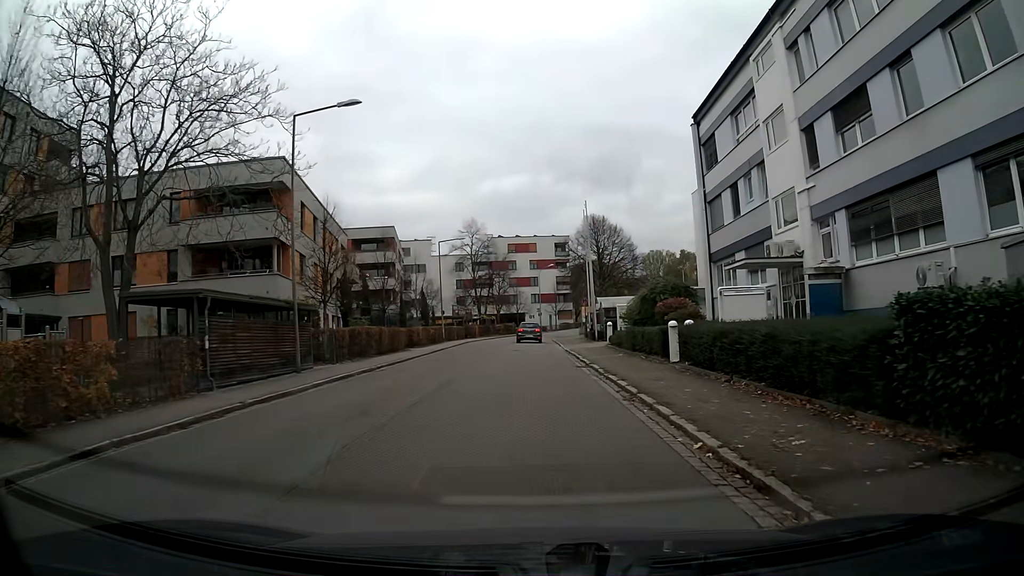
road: residential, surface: asphalt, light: Day
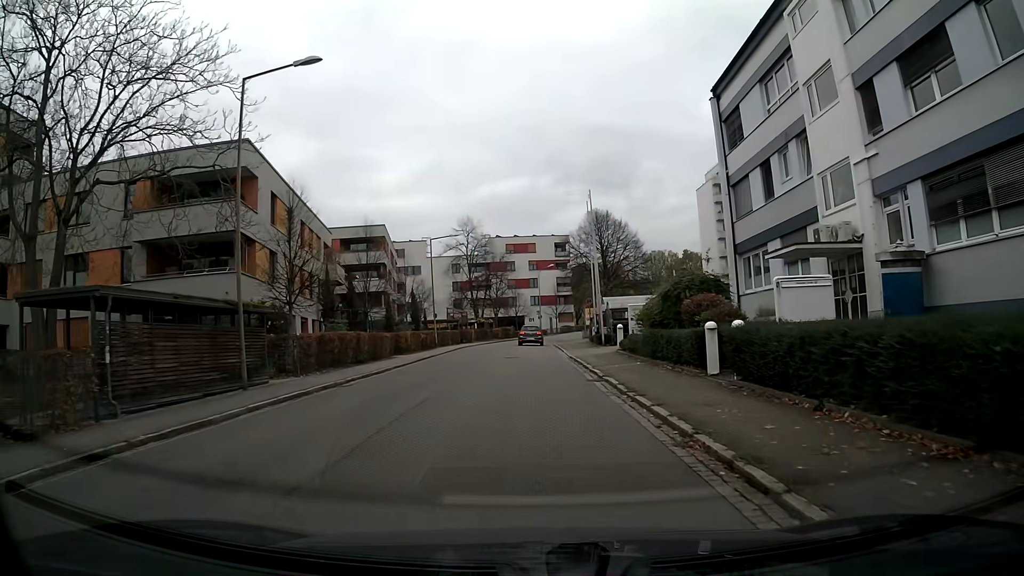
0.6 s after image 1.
(0.0, +4.4) m; 0°
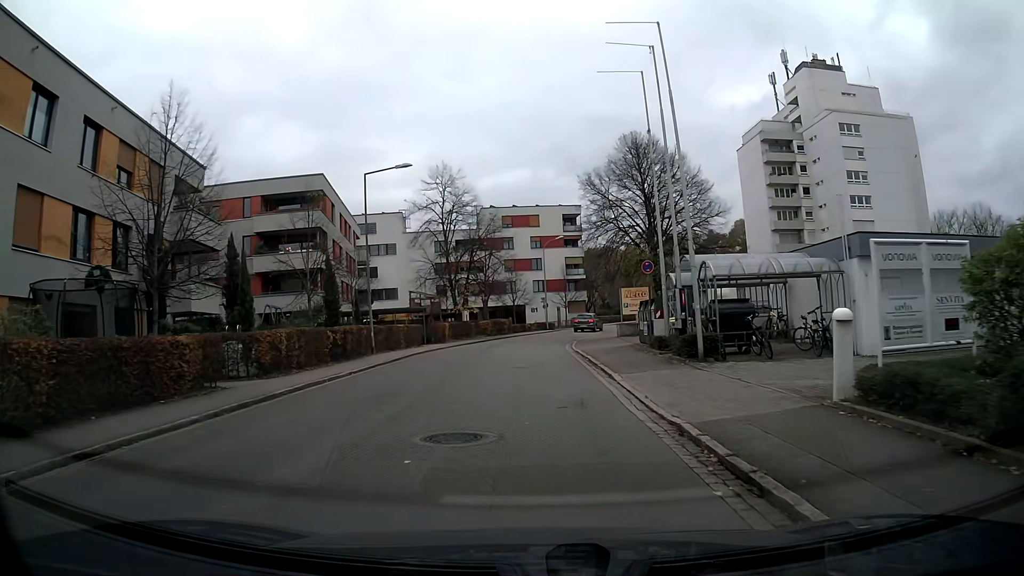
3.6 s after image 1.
(0.0, +22.4) m; -1°
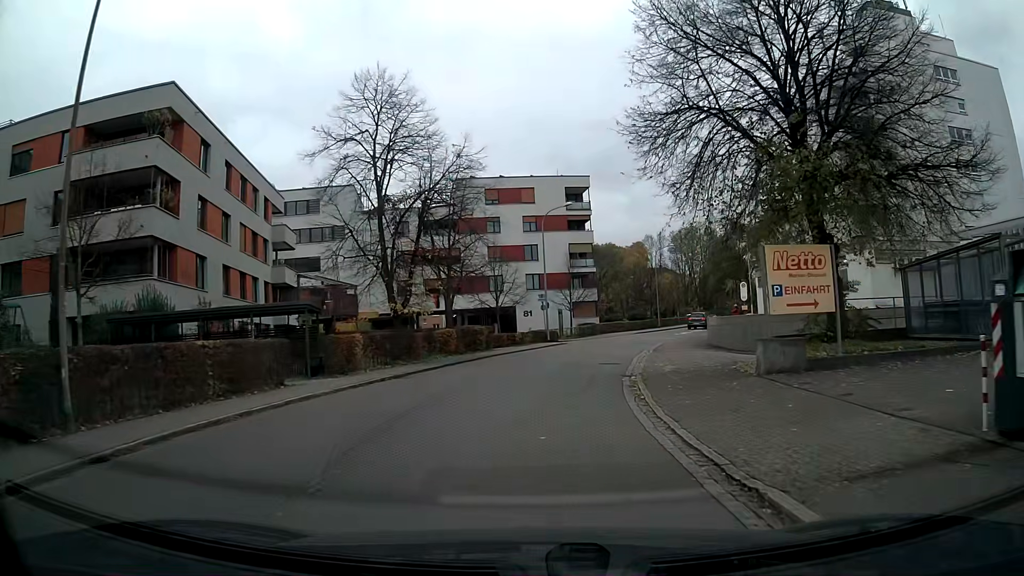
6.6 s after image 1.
(0.0, +22.5) m; +1°
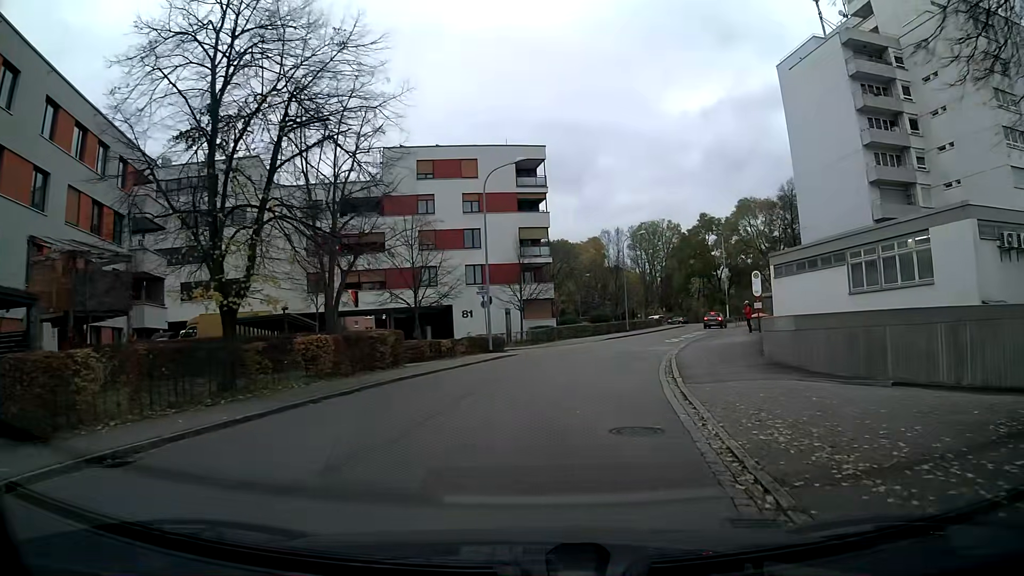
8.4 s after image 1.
(+0.5, +13.1) m; +5°
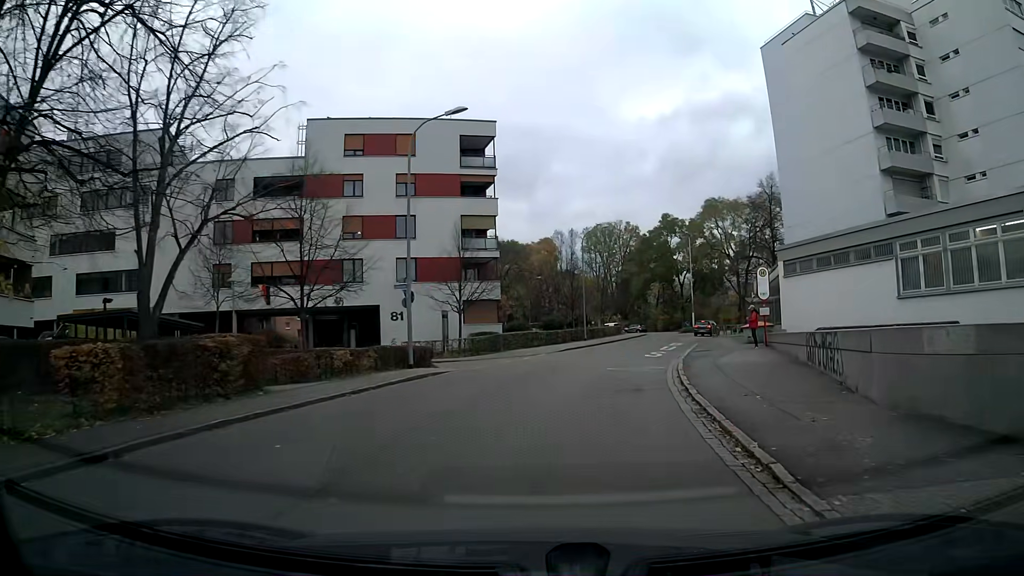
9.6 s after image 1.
(+0.4, +8.6) m; +5°
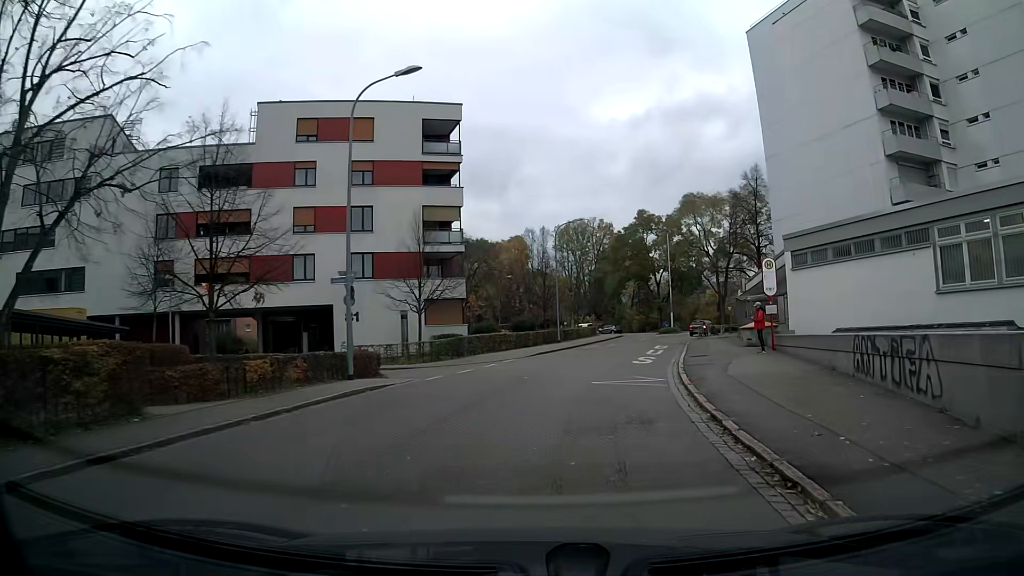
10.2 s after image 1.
(+0.1, +4.3) m; +2°
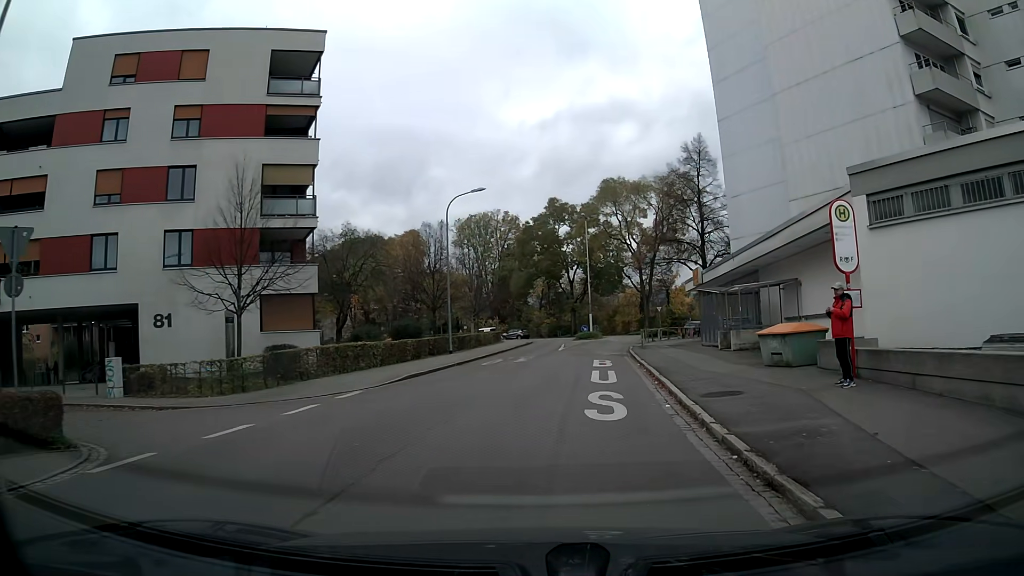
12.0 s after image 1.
(+0.9, +12.6) m; +8°
